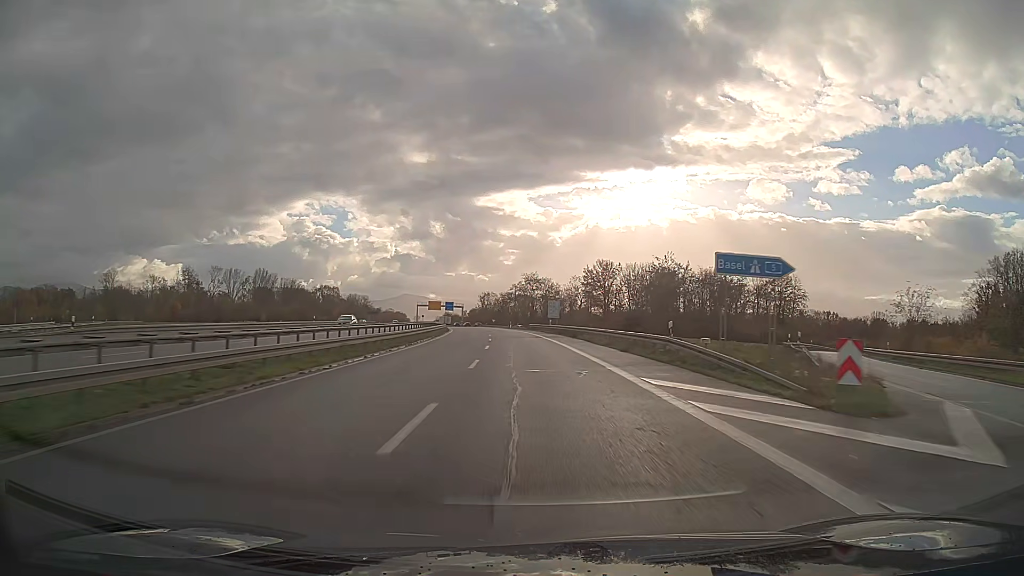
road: trunk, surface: asphalt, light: Day
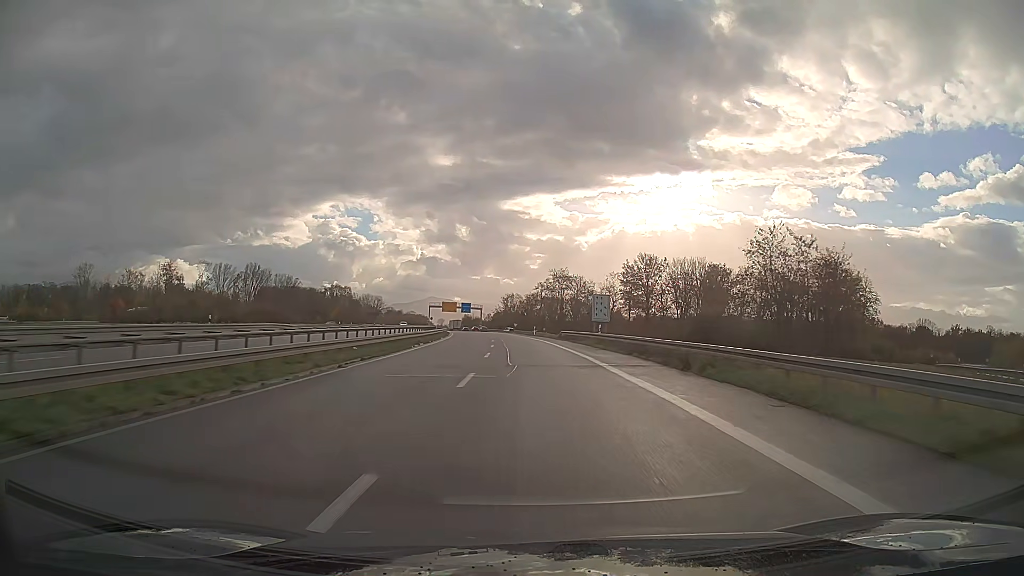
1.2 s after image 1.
(-0.6, +28.7) m; -2°
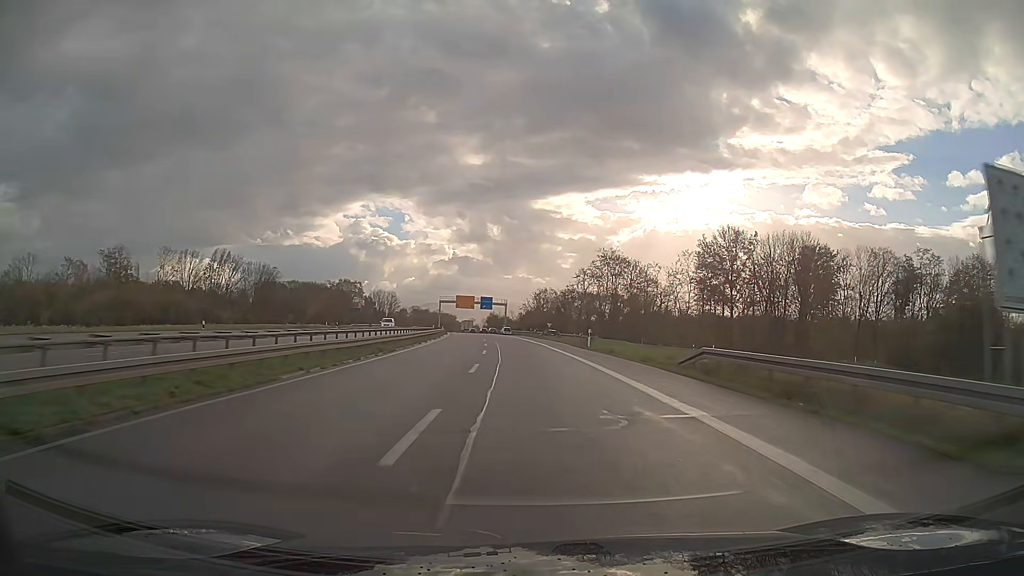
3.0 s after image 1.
(-1.1, +43.0) m; -3°
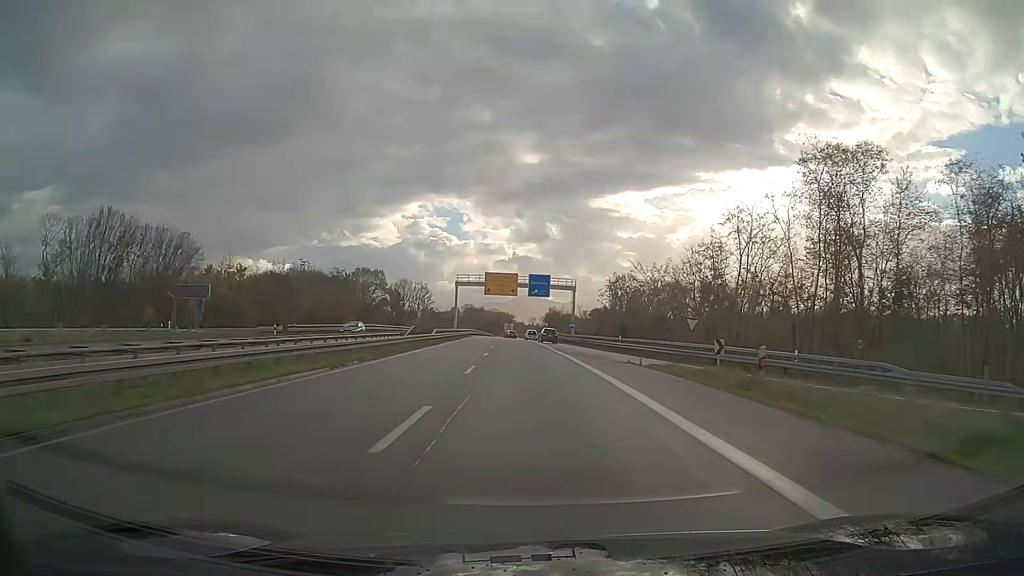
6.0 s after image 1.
(-3.3, +70.2) m; -5°
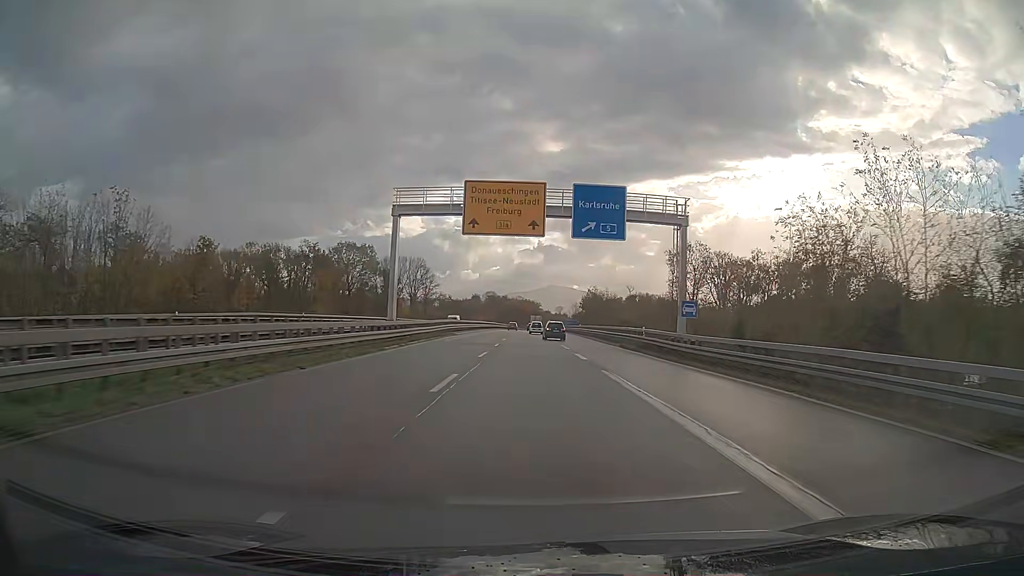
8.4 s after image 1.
(-1.0, +53.9) m; -2°
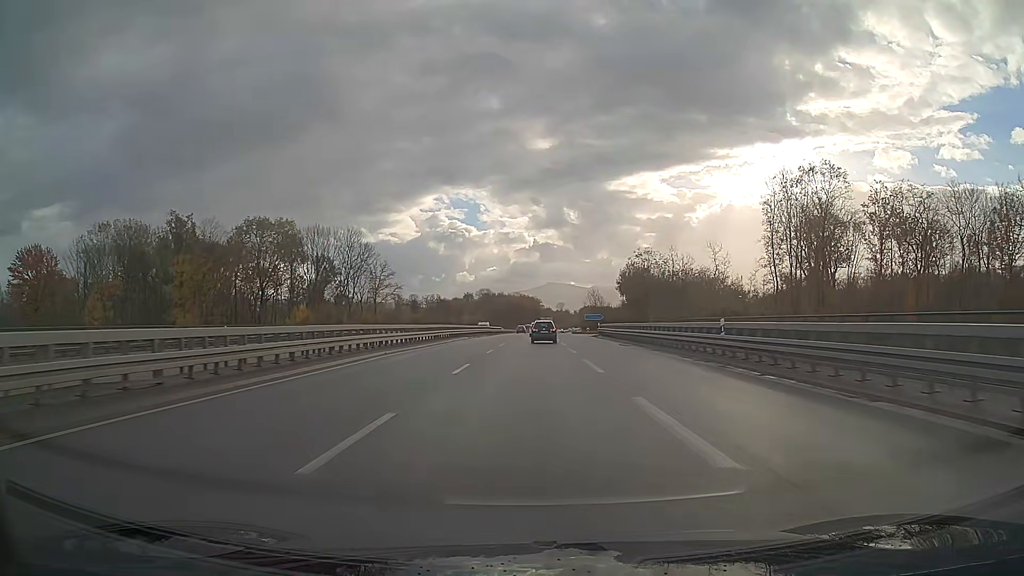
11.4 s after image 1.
(+0.1, +65.1) m; 0°
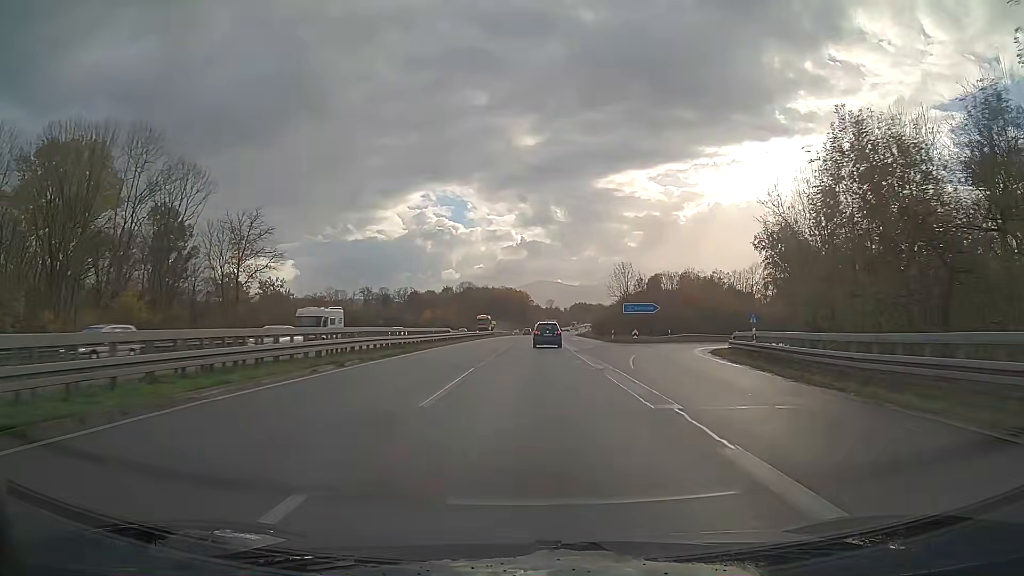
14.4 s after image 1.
(+0.4, +63.9) m; +1°
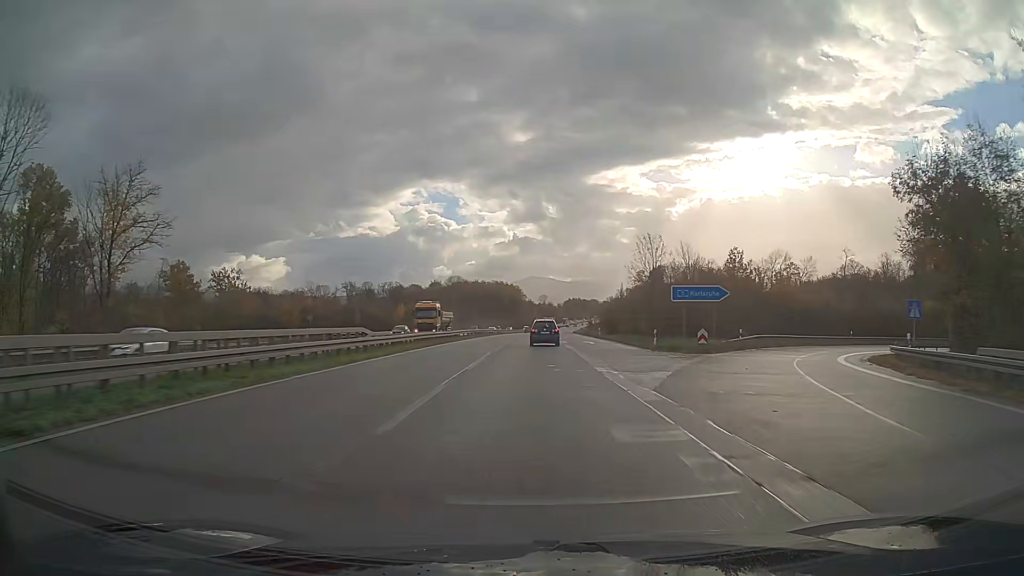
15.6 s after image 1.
(+0.1, +25.1) m; +1°
